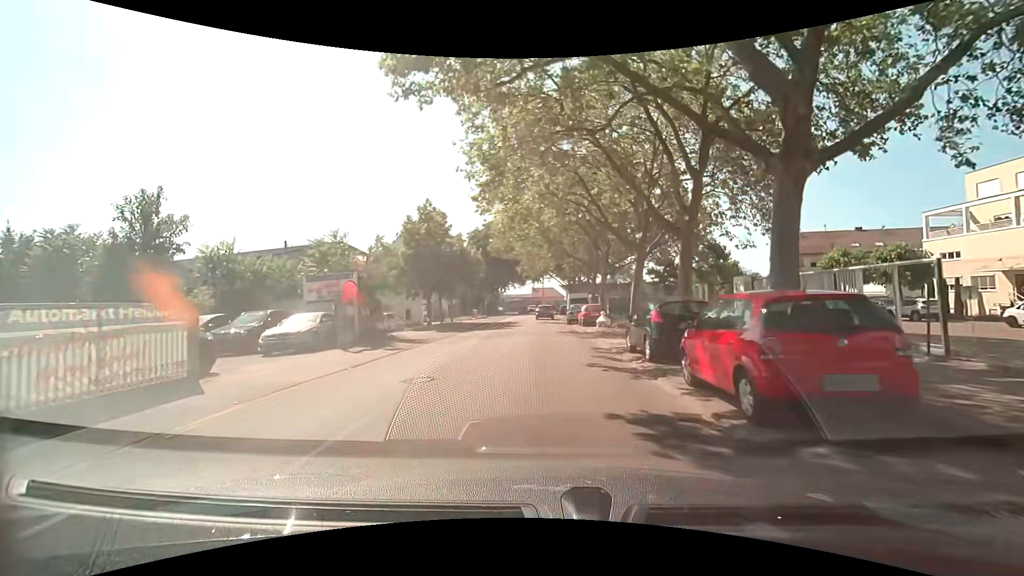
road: unclassified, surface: asphalt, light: Day
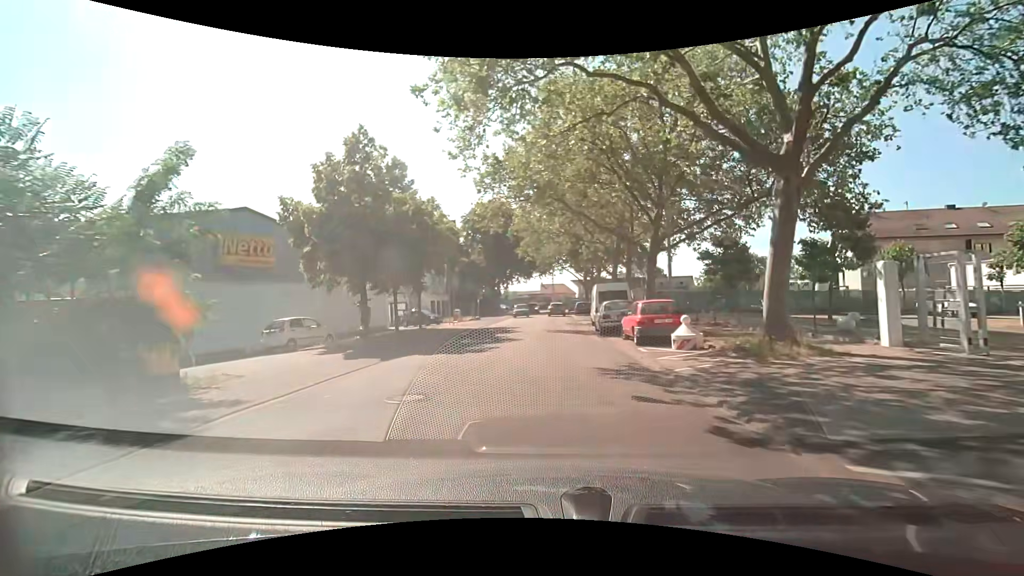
(-0.3, +15.6) m; -1°
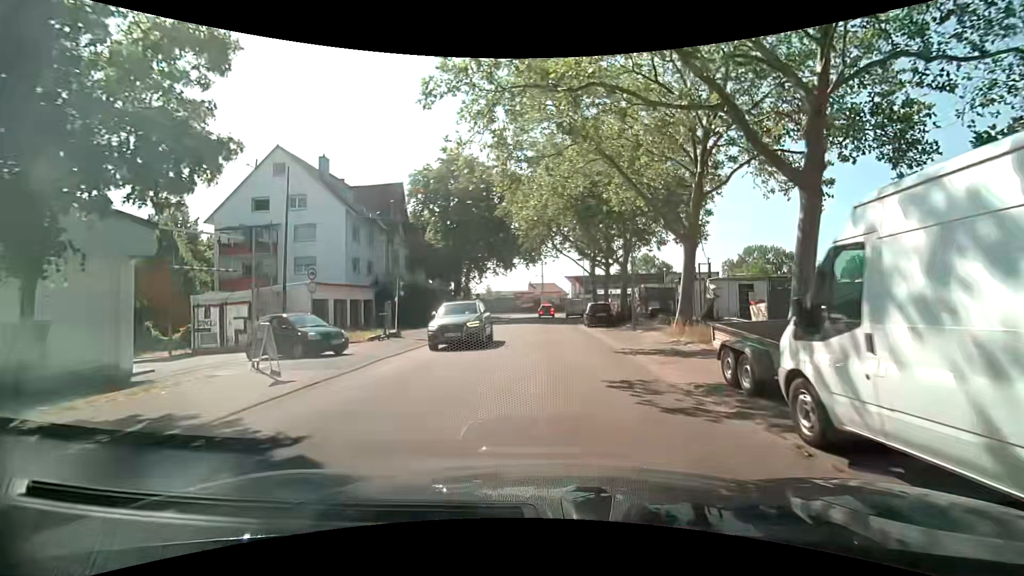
(-0.1, +24.8) m; +2°
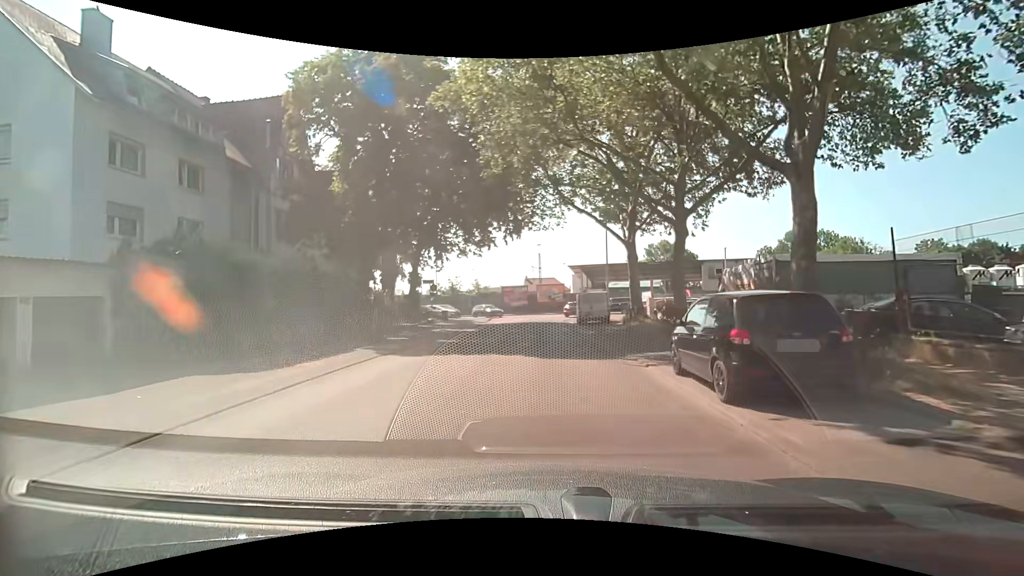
(+0.1, +22.9) m; -1°
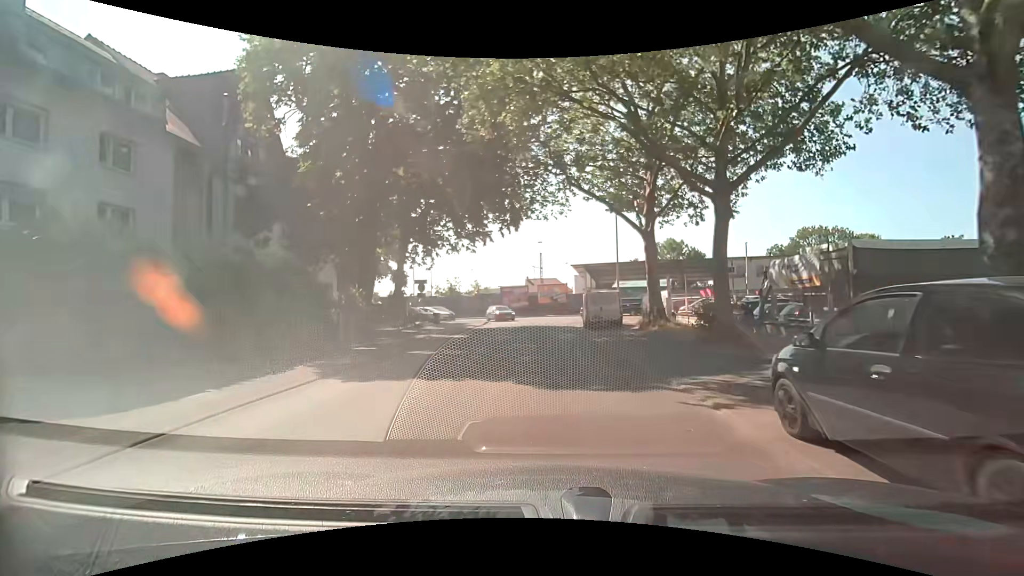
(0.0, +4.1) m; 0°
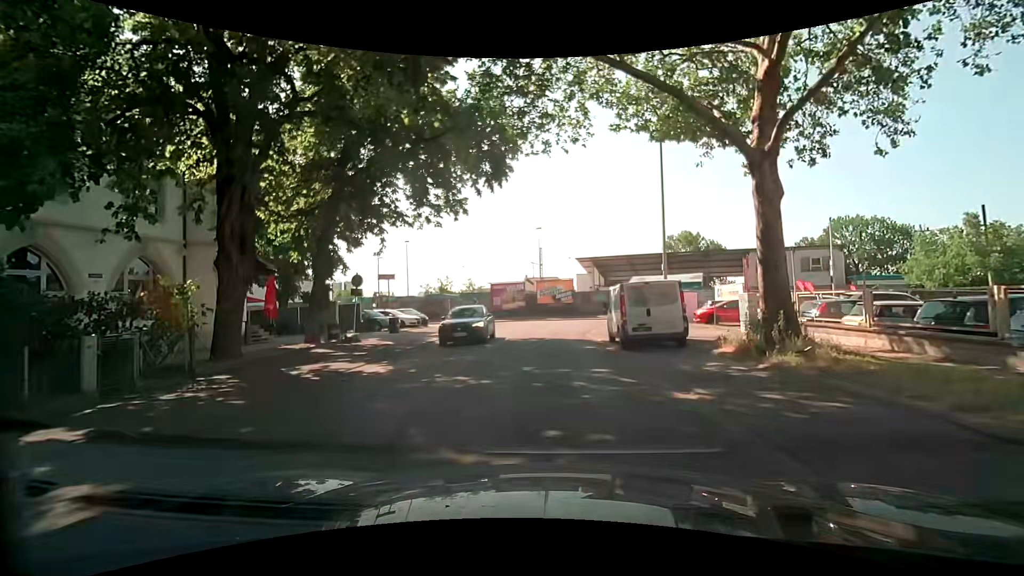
(0.0, +11.4) m; -1°
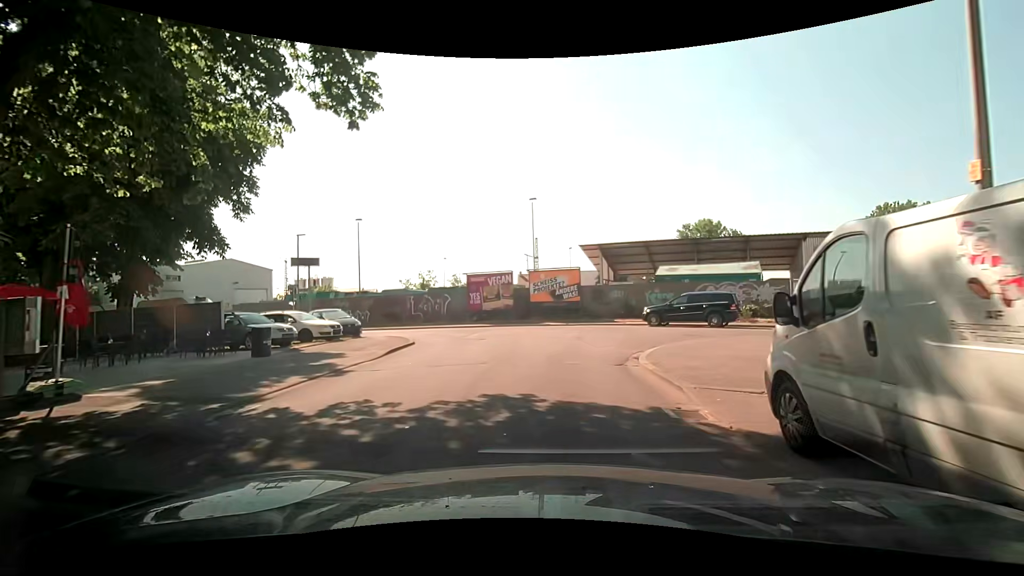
(+0.1, +13.2) m; +3°
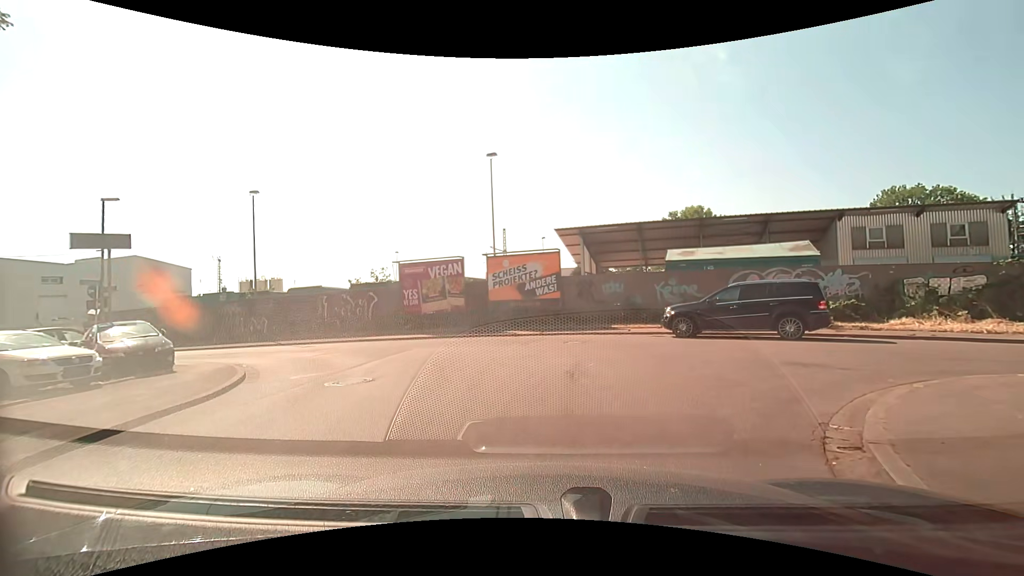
(-0.1, +10.6) m; +2°
